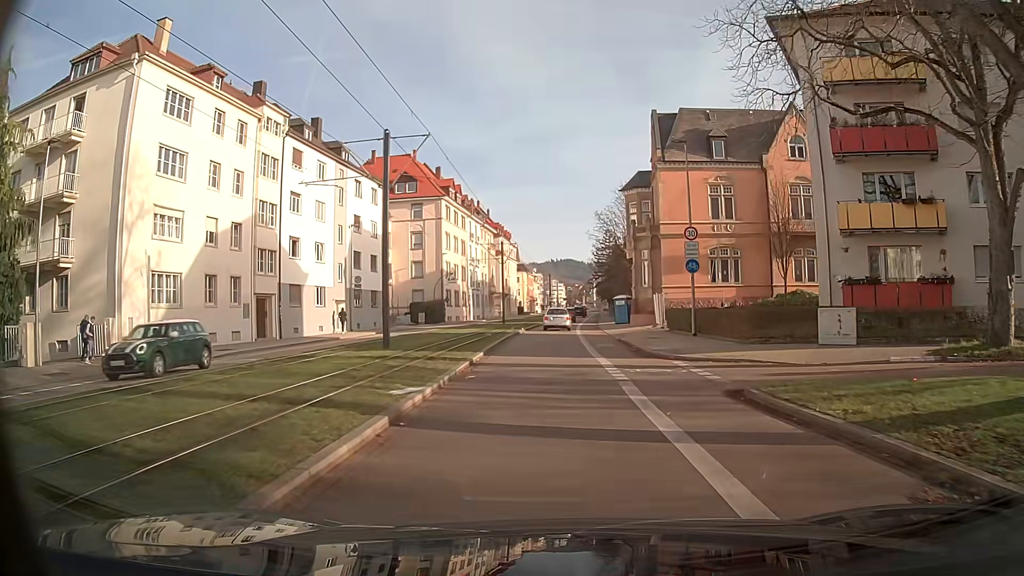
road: secondary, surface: asphalt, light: Day
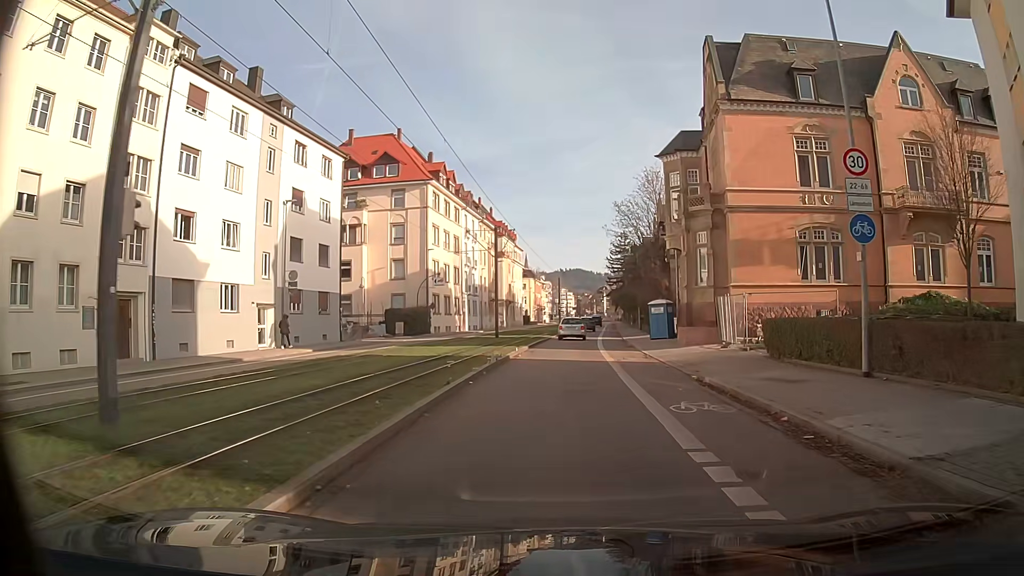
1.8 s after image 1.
(-0.1, +15.1) m; 0°
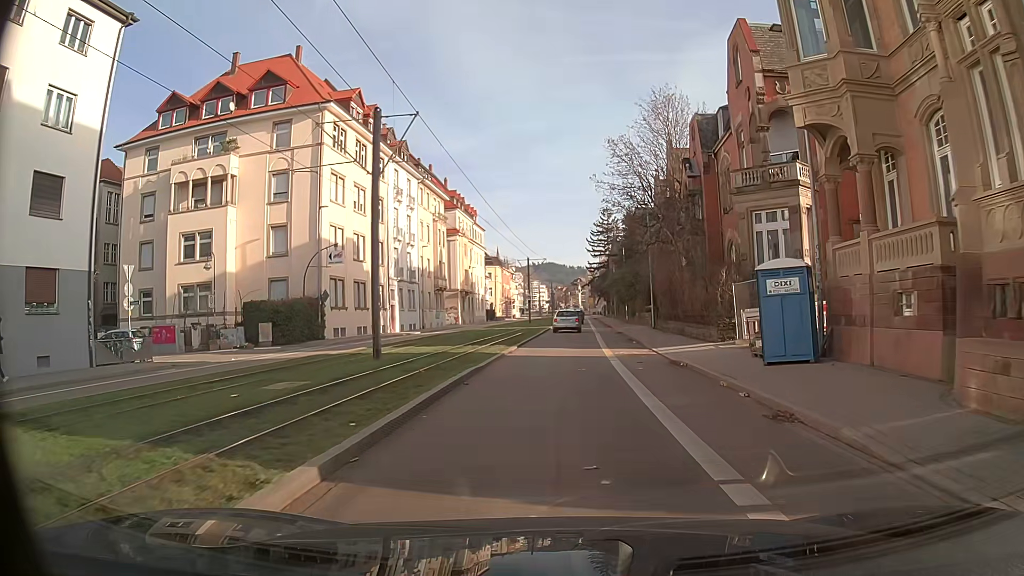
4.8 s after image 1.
(+0.5, +24.7) m; +2°
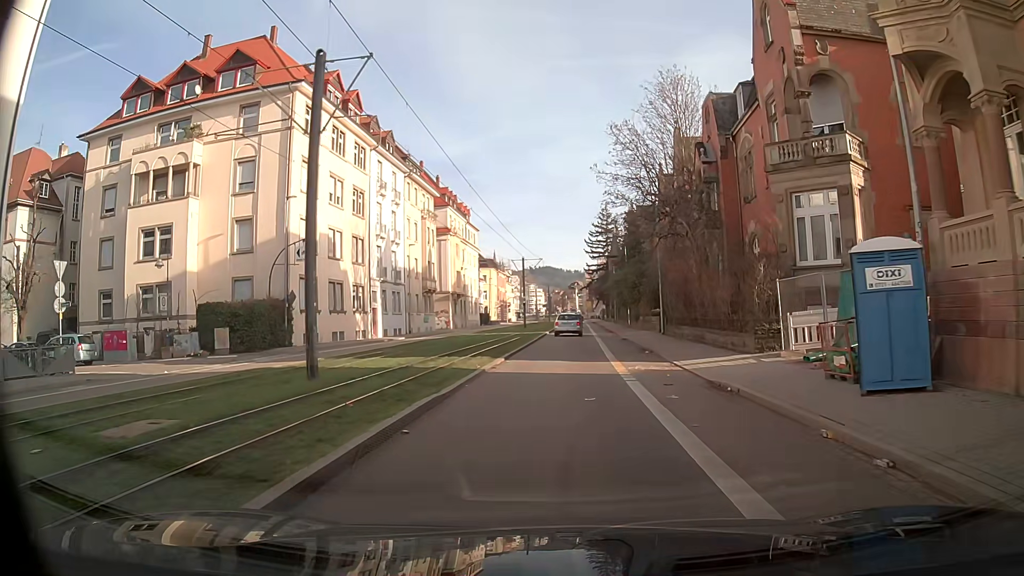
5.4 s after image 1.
(0.0, +5.0) m; 0°
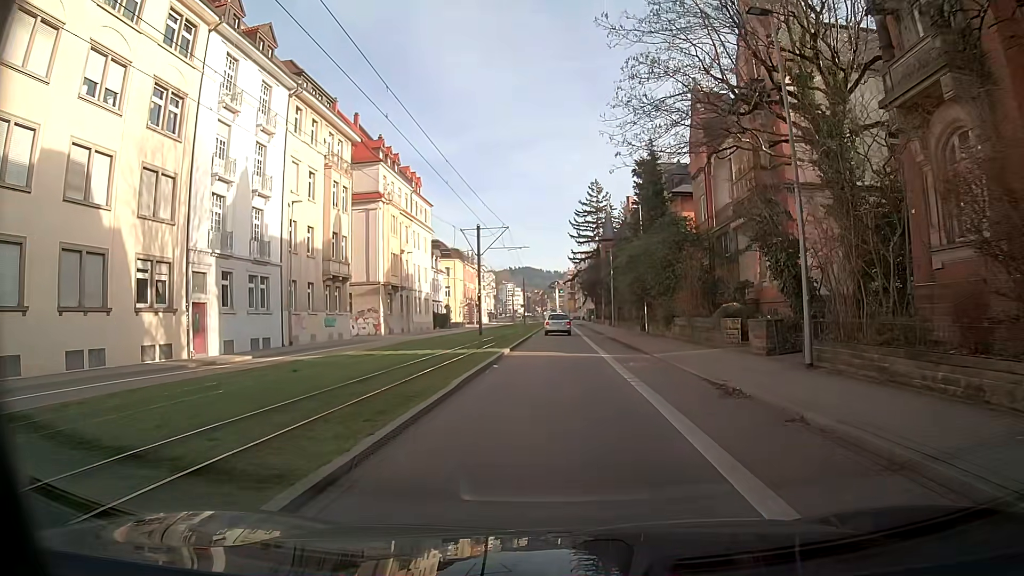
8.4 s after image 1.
(+0.5, +24.9) m; +2°
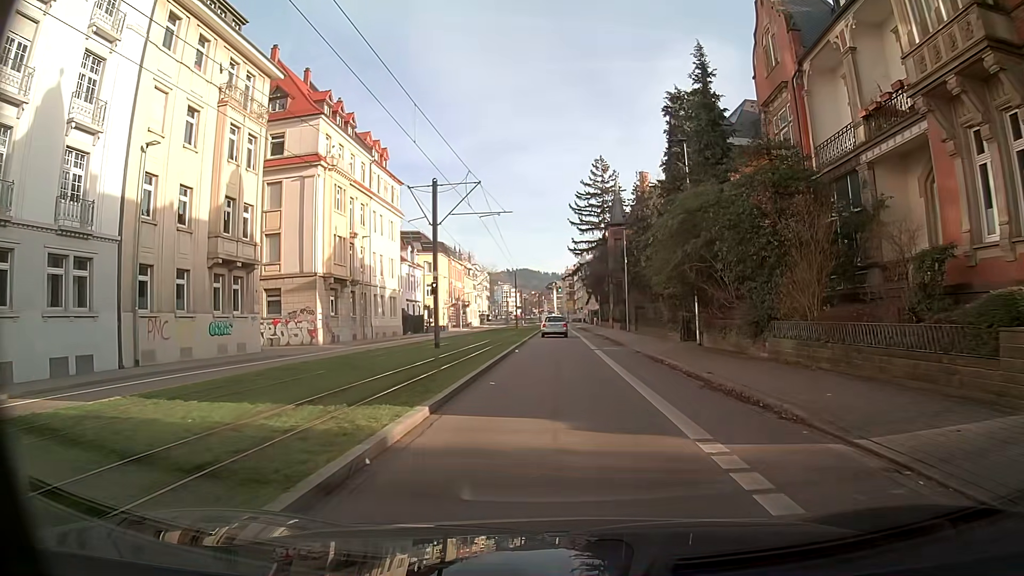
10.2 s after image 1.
(+0.1, +15.6) m; +1°
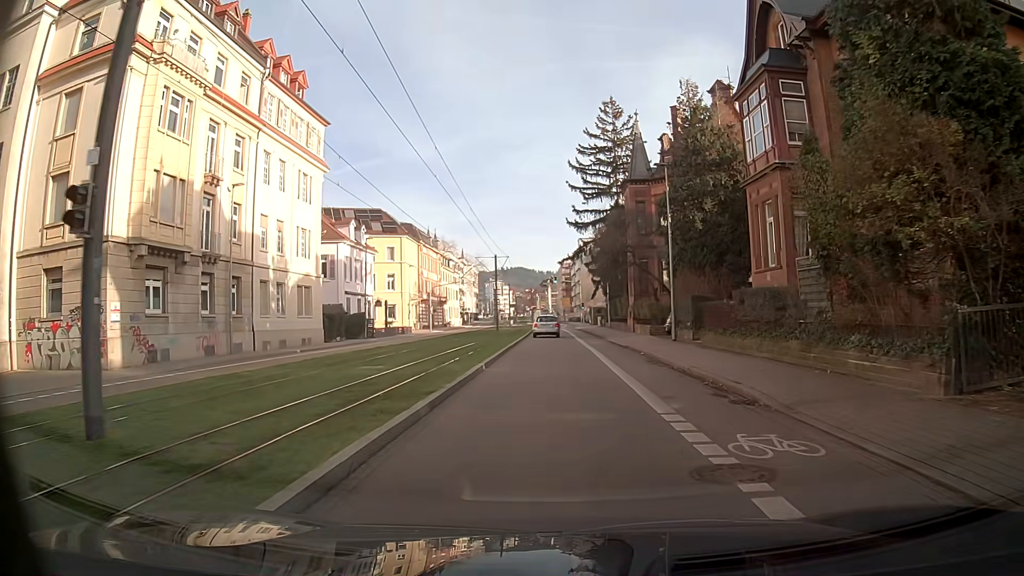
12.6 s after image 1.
(+0.1, +22.0) m; 0°
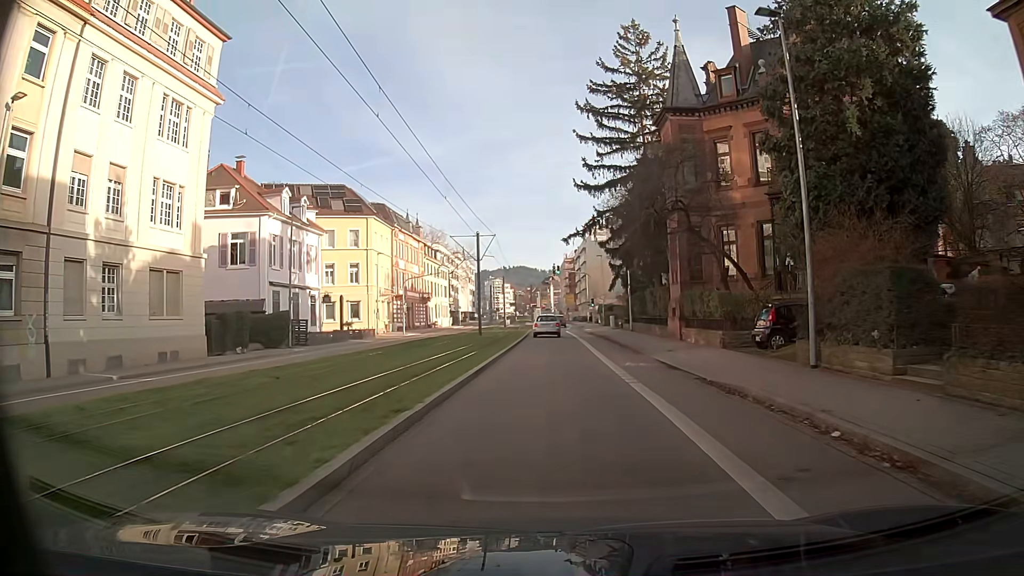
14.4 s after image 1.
(0.0, +16.5) m; 0°
